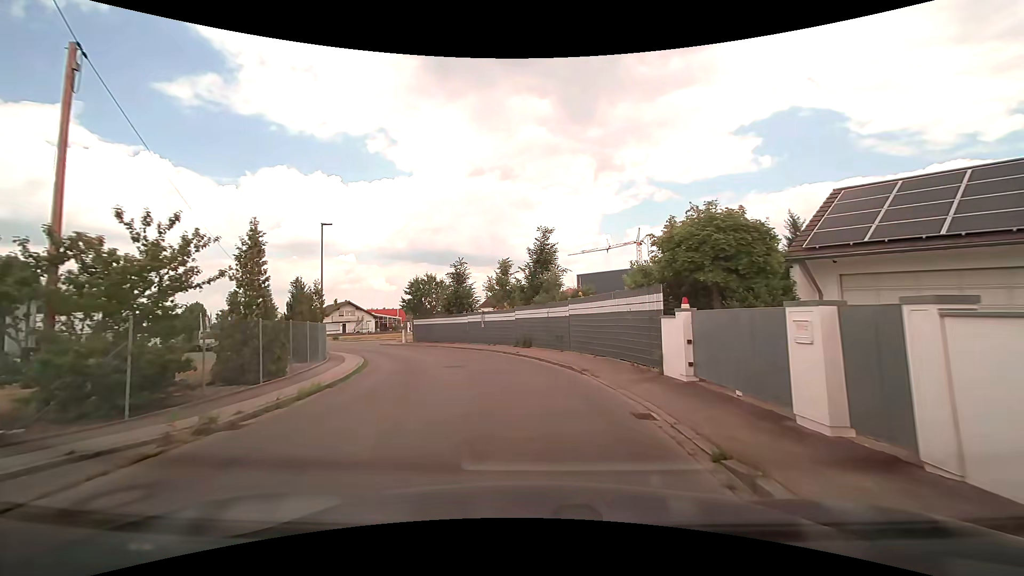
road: residential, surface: asphalt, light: Day
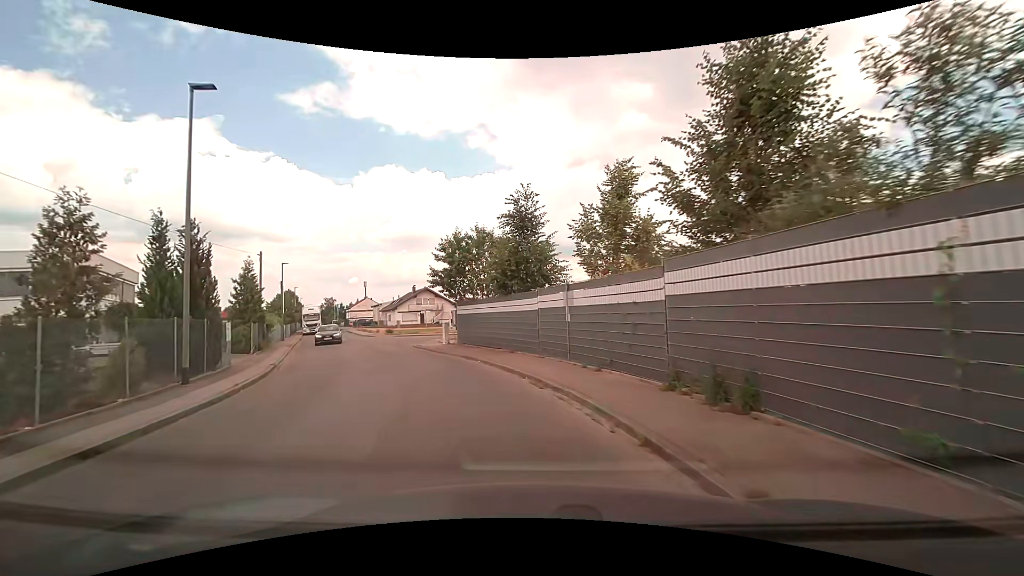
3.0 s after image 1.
(-1.2, +18.6) m; -10°
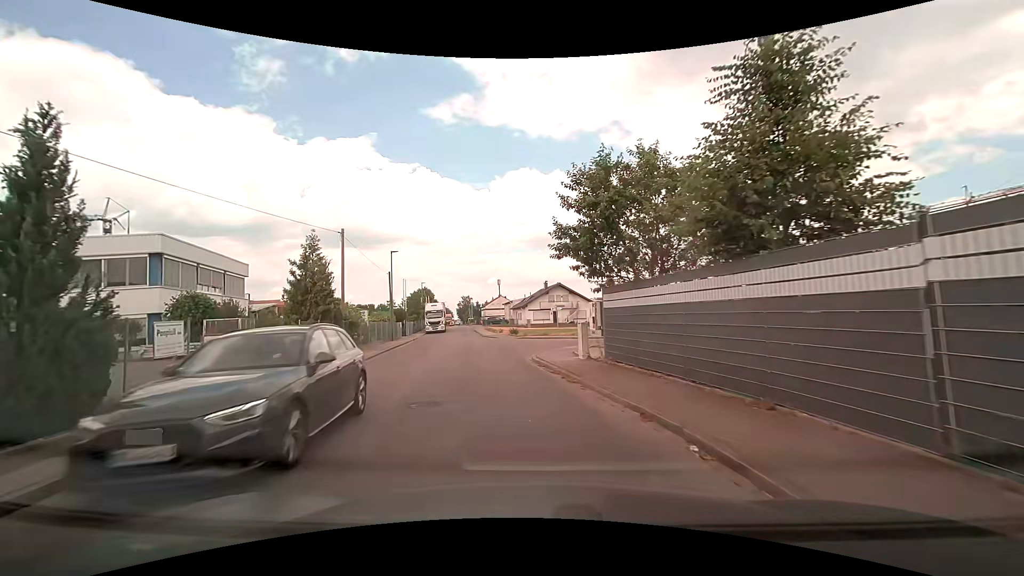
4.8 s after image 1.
(-1.6, +10.7) m; -16°
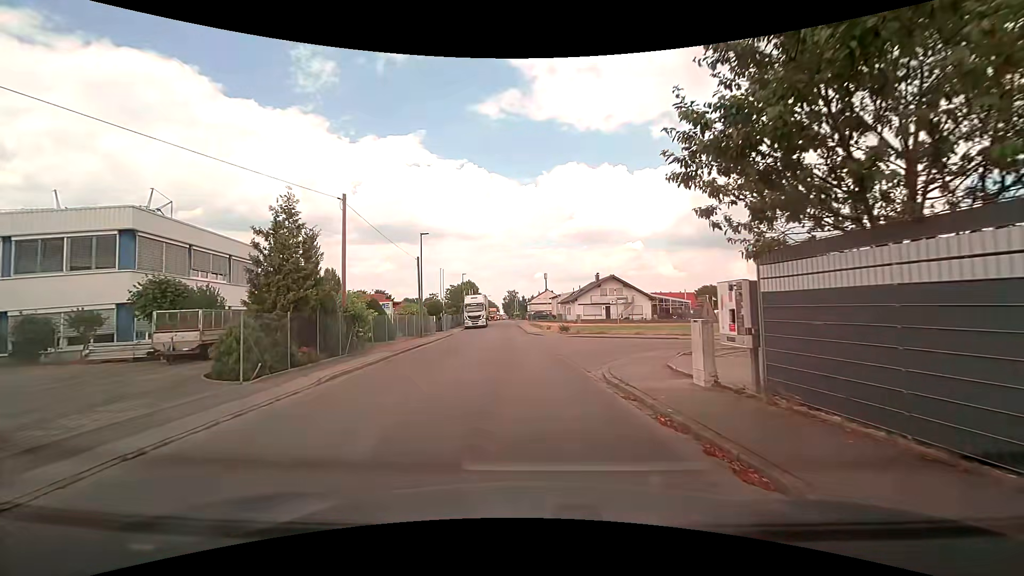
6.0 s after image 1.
(-0.5, +6.7) m; -5°
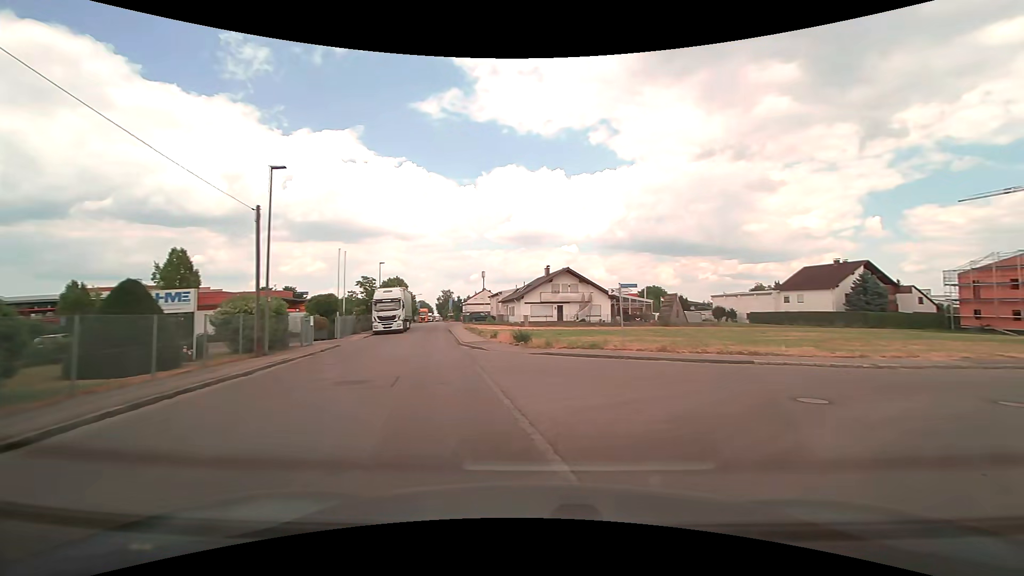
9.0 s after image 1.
(-0.6, +15.6) m; +5°
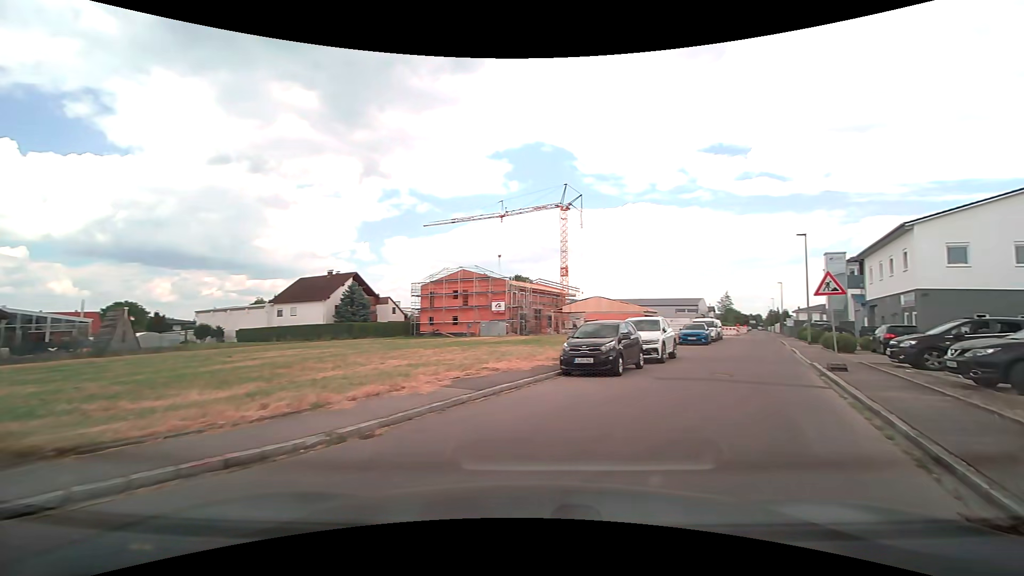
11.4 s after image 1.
(+5.0, +10.3) m; +51°
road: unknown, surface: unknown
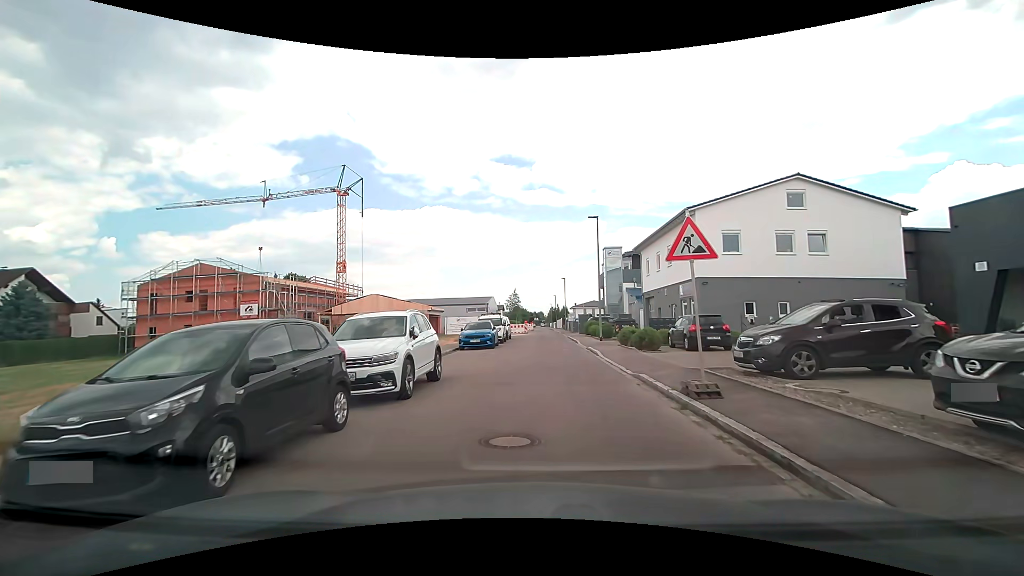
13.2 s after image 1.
(+2.6, +8.6) m; +26°
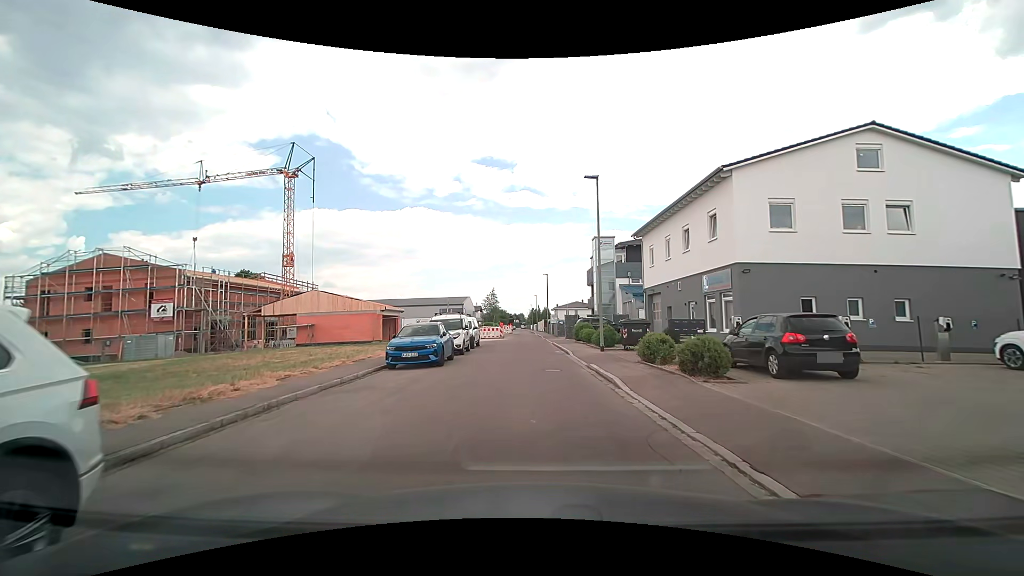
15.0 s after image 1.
(+0.2, +9.2) m; +2°
(0, +10) (0, +20) (0, +30) (-1, +40) (-1, +50) (-1, +60) (-1, +70) (-2, +80) (-2, +90) (-2, +100) m
